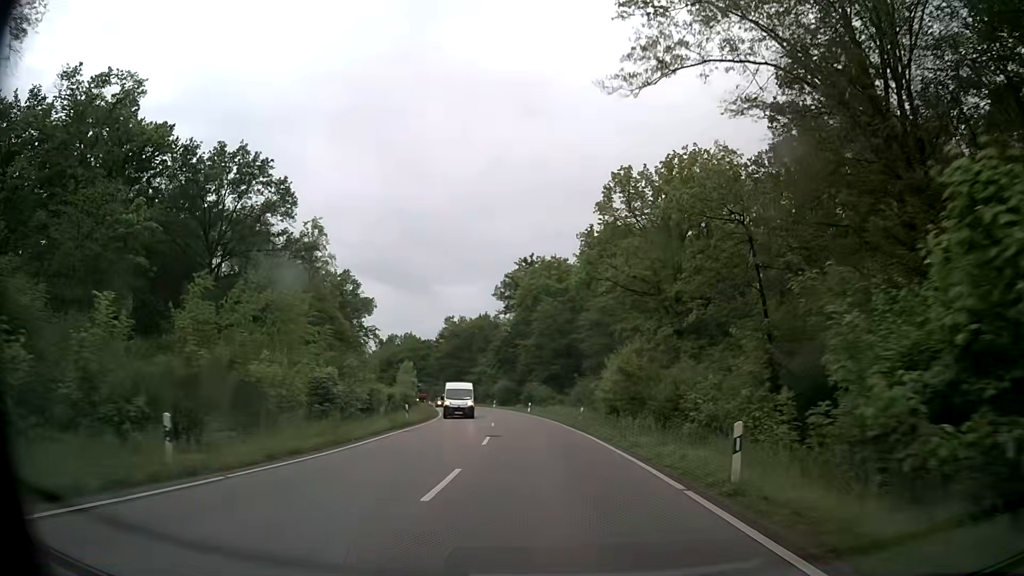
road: secondary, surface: asphalt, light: Day
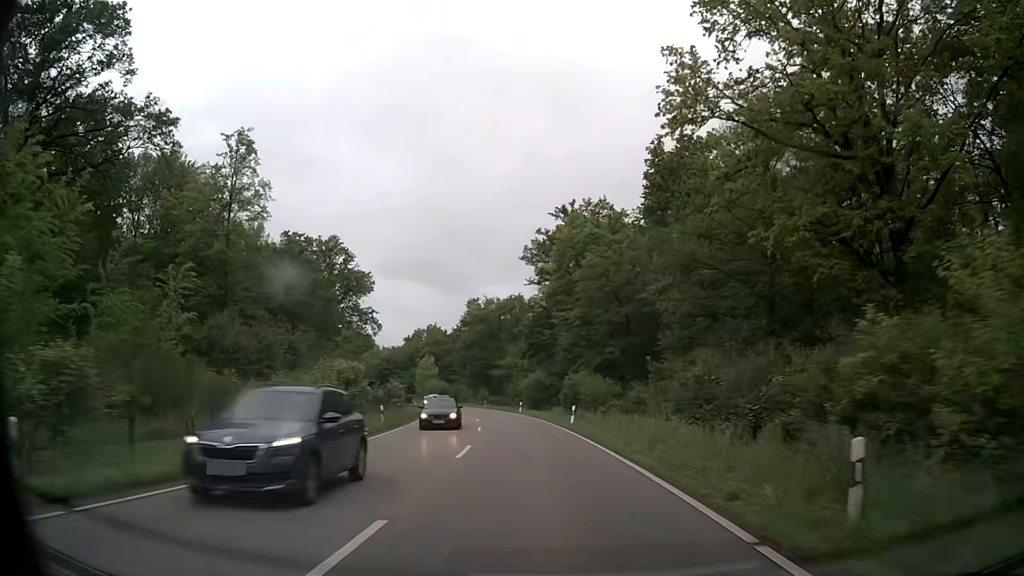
(-1.0, +29.7) m; -4°
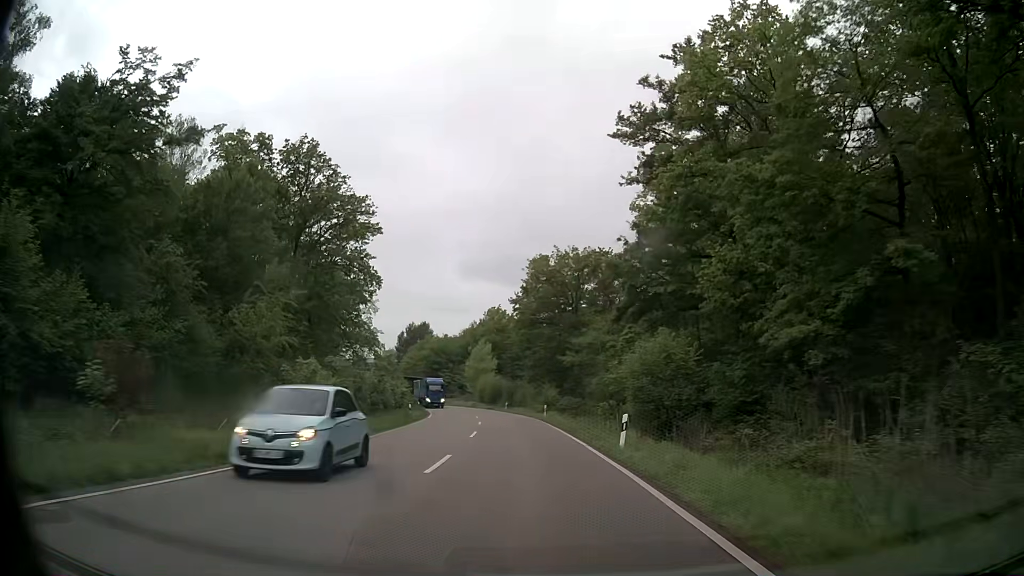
(-2.4, +39.9) m; -7°
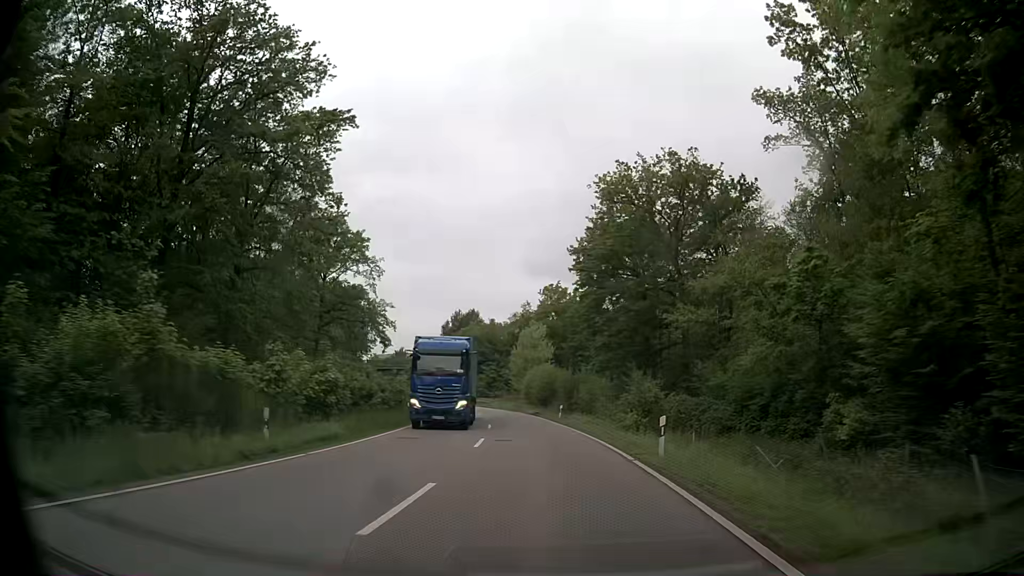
(-1.4, +29.9) m; -5°
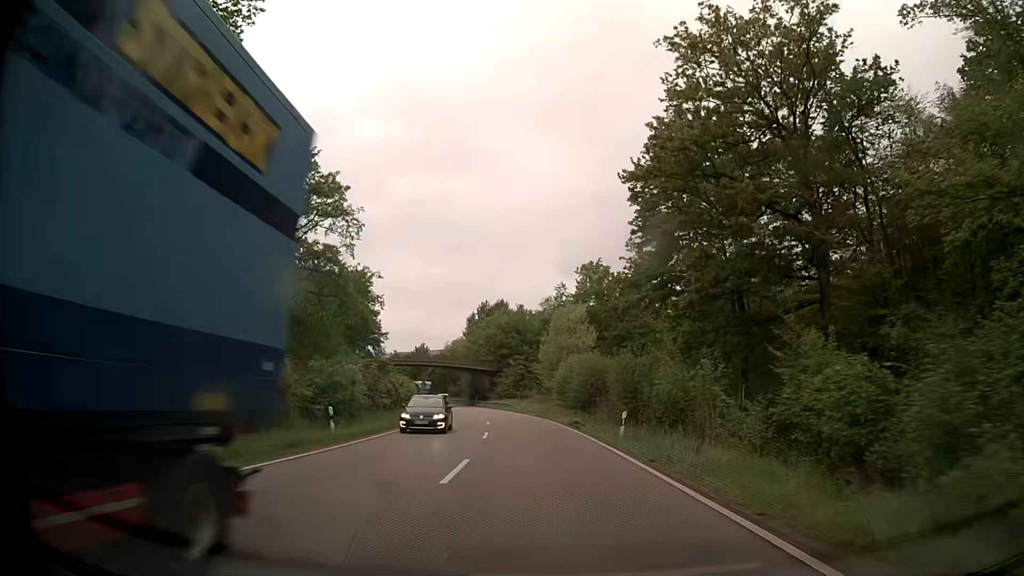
(-0.5, +19.9) m; -4°
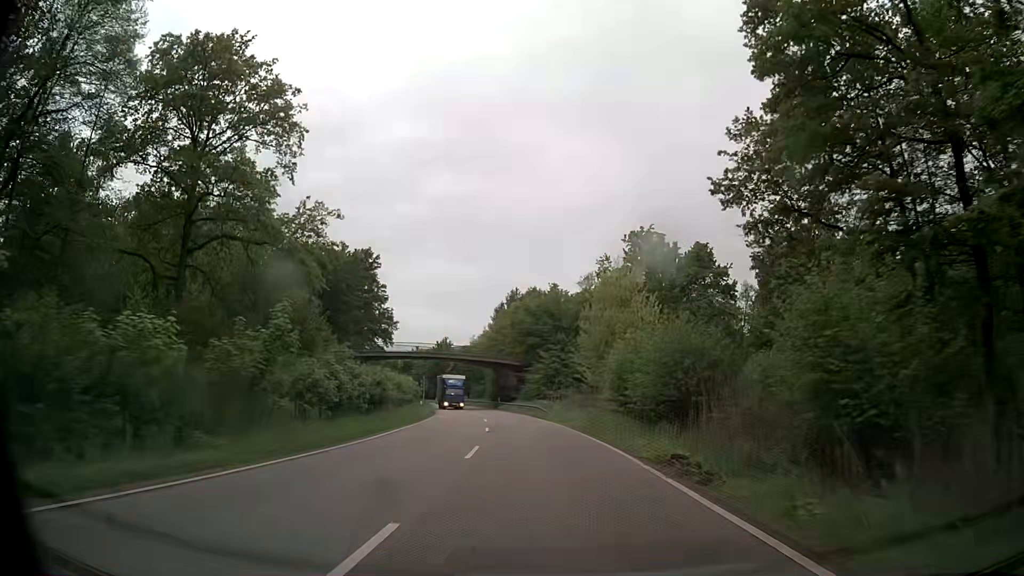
(-0.4, +19.8) m; -3°
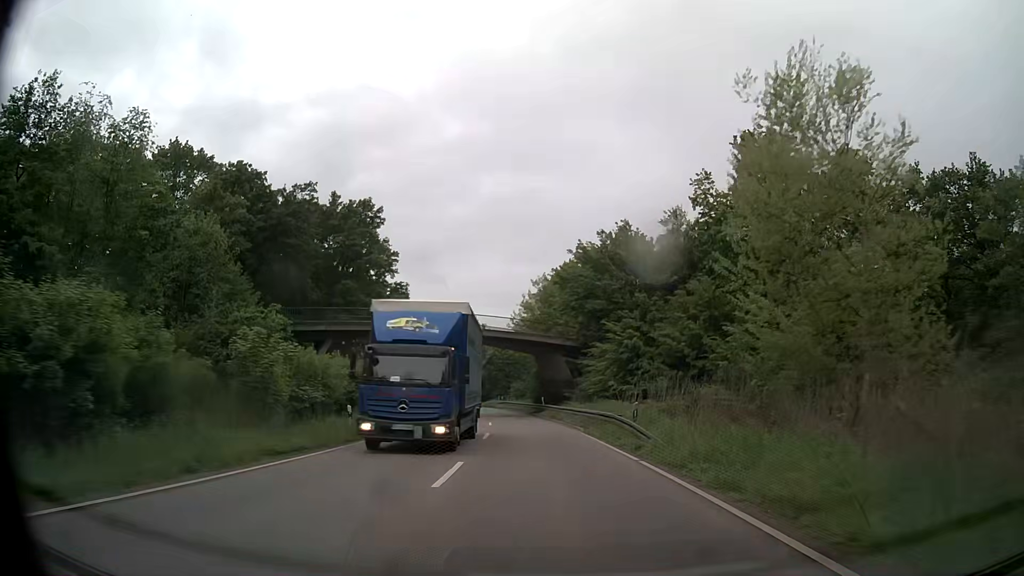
(-1.1, +29.4) m; -5°
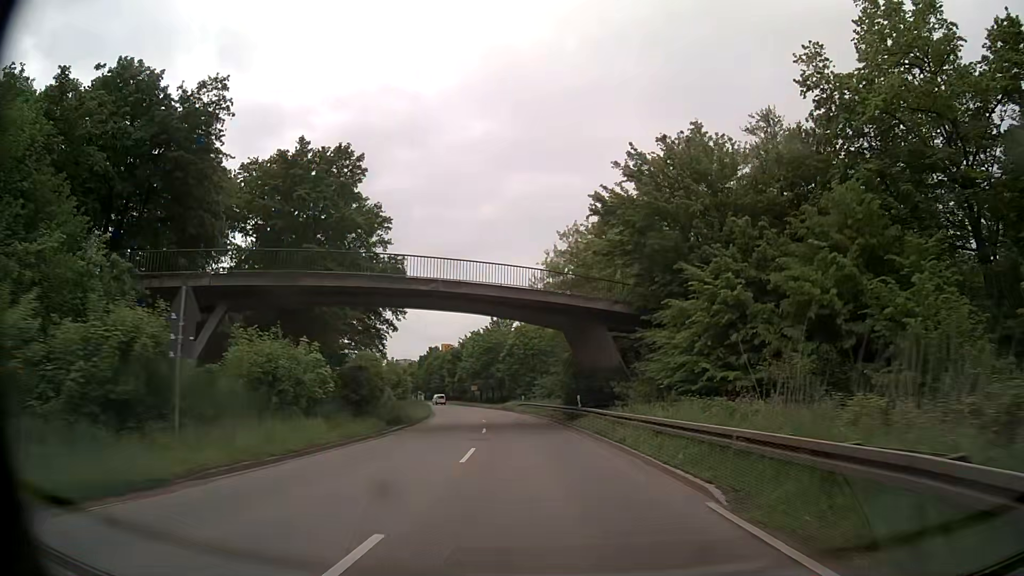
(-0.4, +19.5) m; -3°
(0, +10) (-1, +20) (-1, +30) (-2, +40) (-4, +50) (-5, +60) (-7, +70) (-9, +79) (-12, +89) (-14, +99) m
